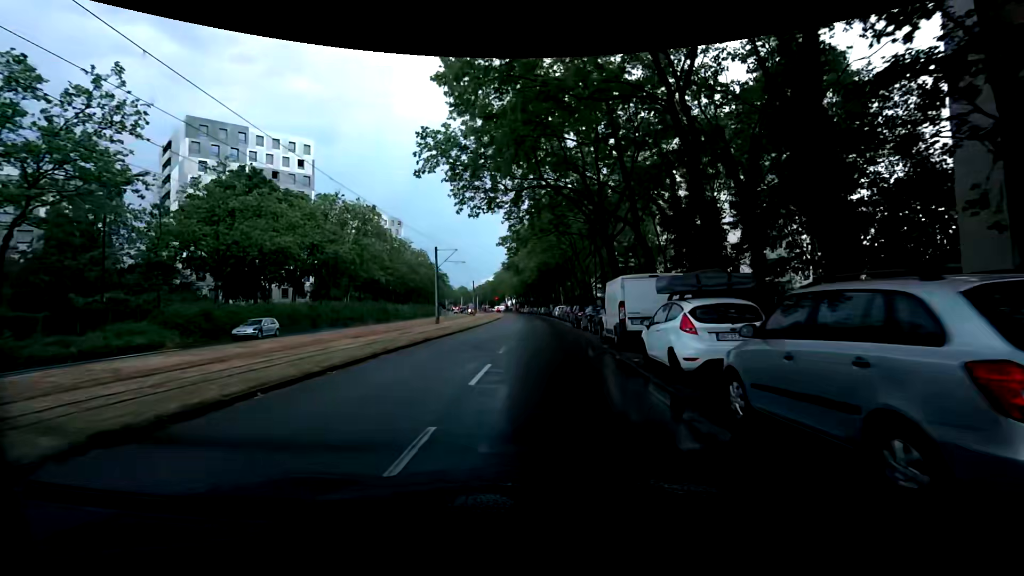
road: tertiary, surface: asphalt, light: Day
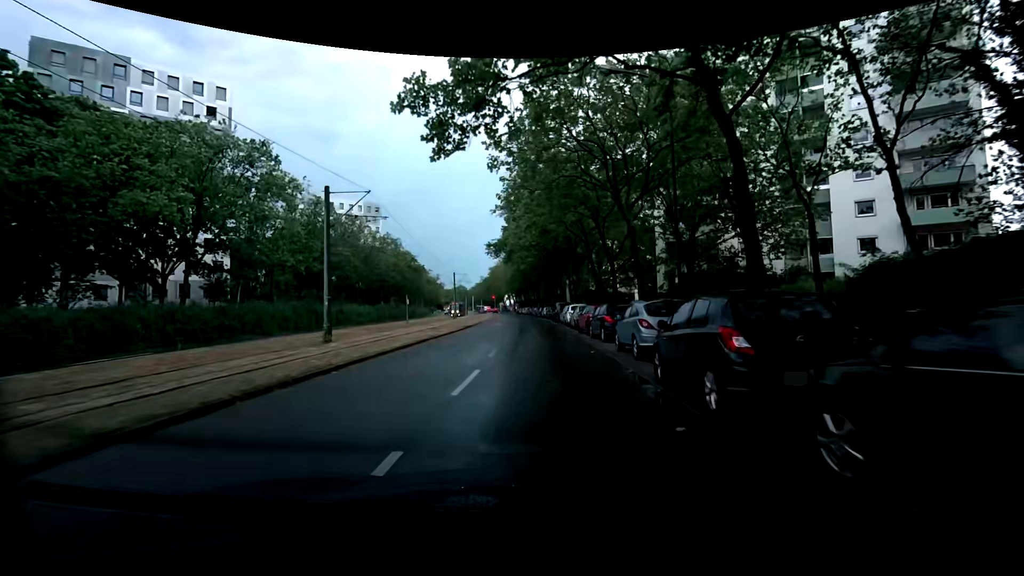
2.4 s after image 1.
(-0.5, +24.8) m; -1°
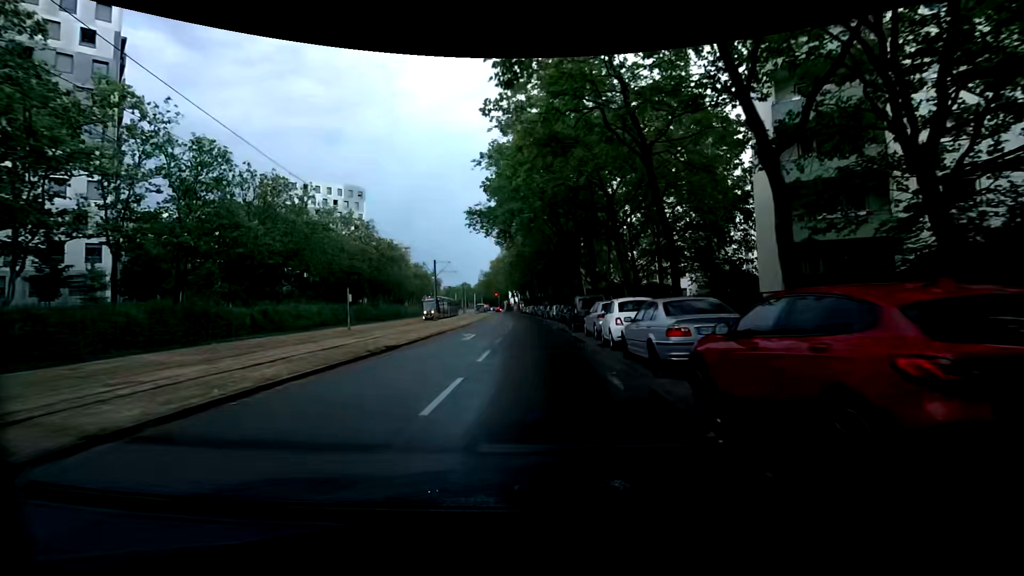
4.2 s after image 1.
(-0.1, +19.3) m; +2°
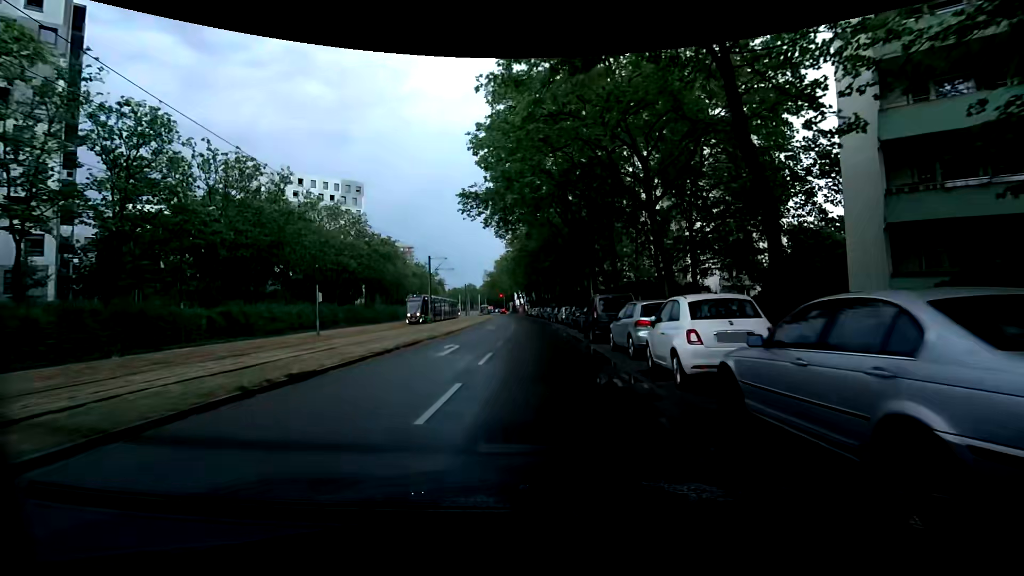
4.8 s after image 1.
(0.0, +6.5) m; 0°
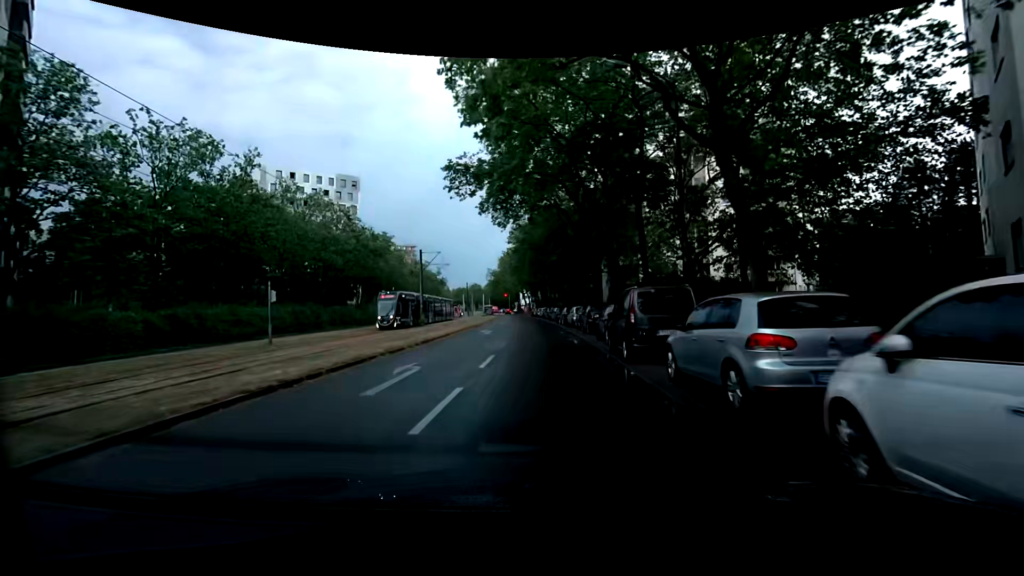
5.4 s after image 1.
(0.0, +6.5) m; -2°
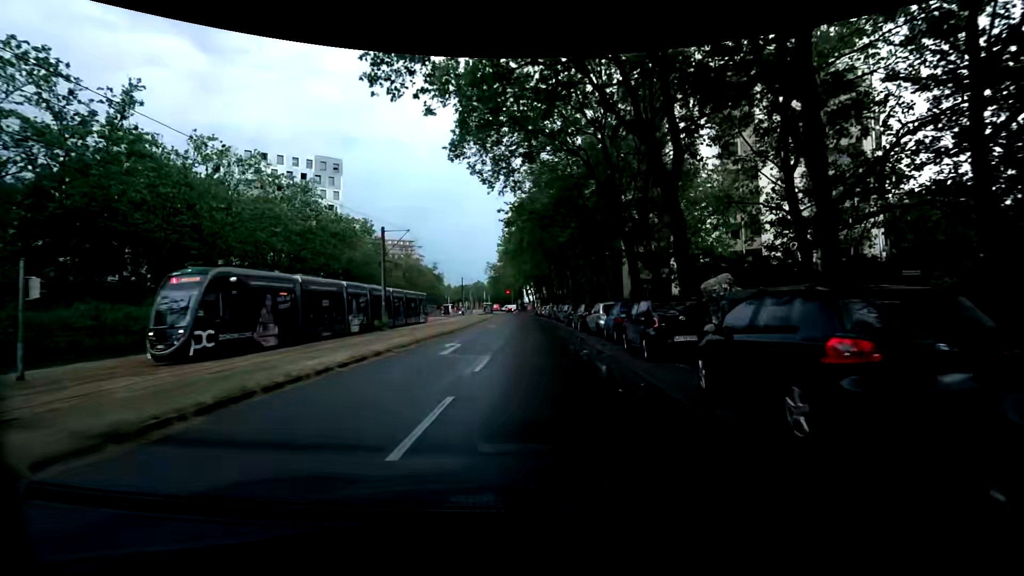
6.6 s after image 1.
(-0.3, +12.9) m; -1°
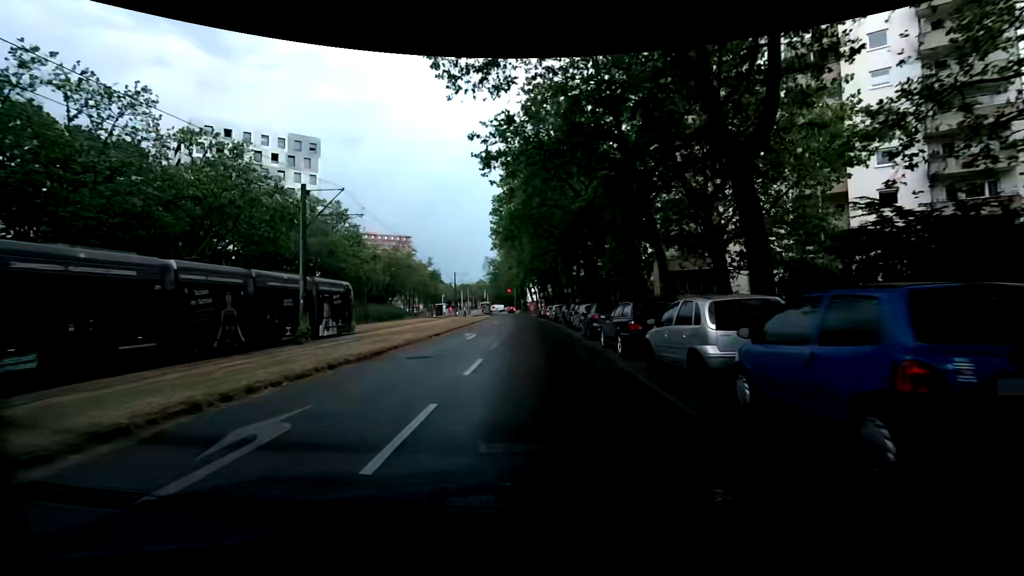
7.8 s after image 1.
(-0.1, +12.5) m; -2°
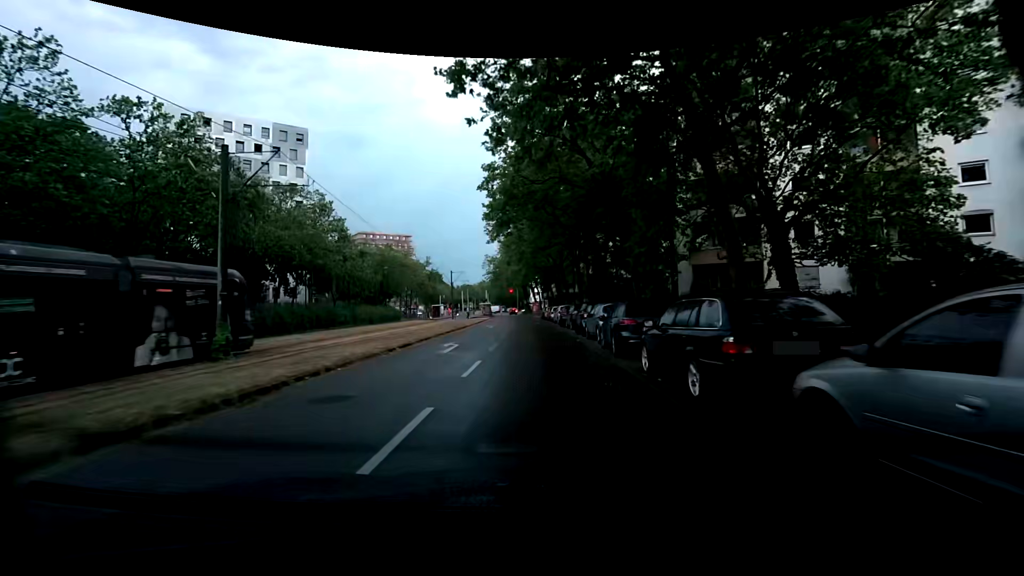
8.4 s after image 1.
(0.0, +6.1) m; -1°
(0, +10) (0, +20) (-1, +30) (-2, +40) (-3, +50) (-4, +60) (-3, +70) (-2, +80) (-1, +90) (-1, +100) m
